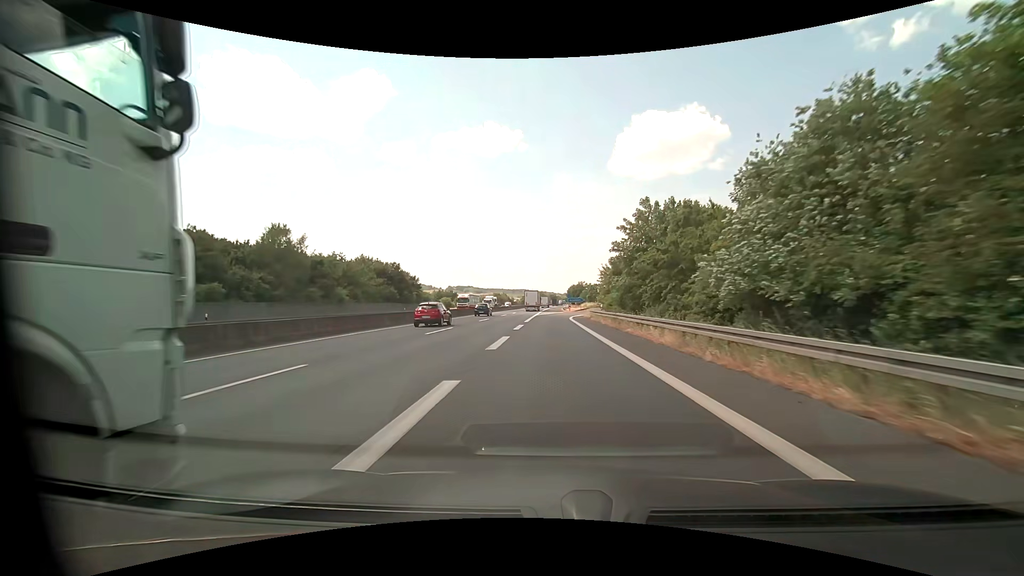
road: motorway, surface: asphalt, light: Day
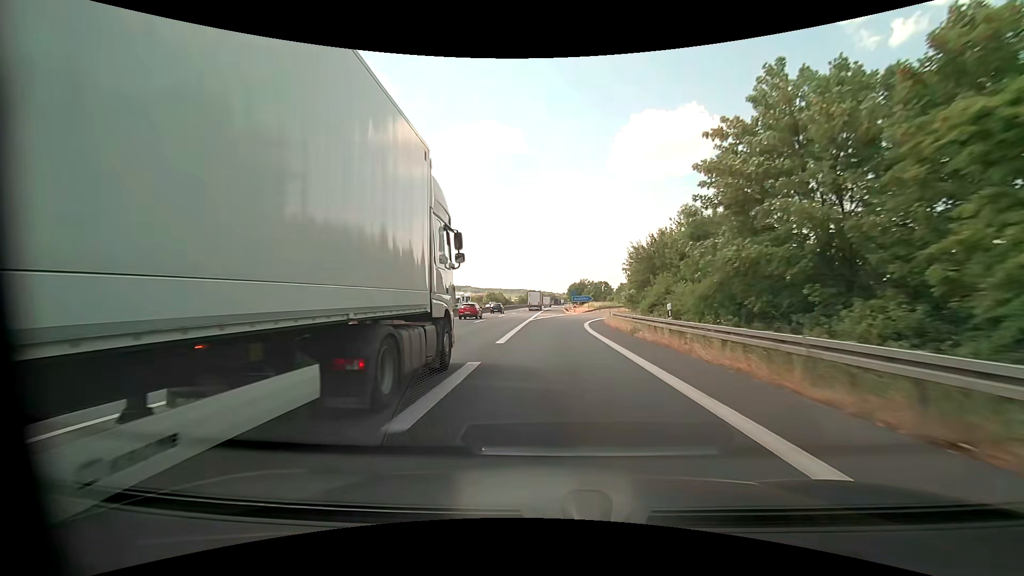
(0.0, +21.2) m; 0°
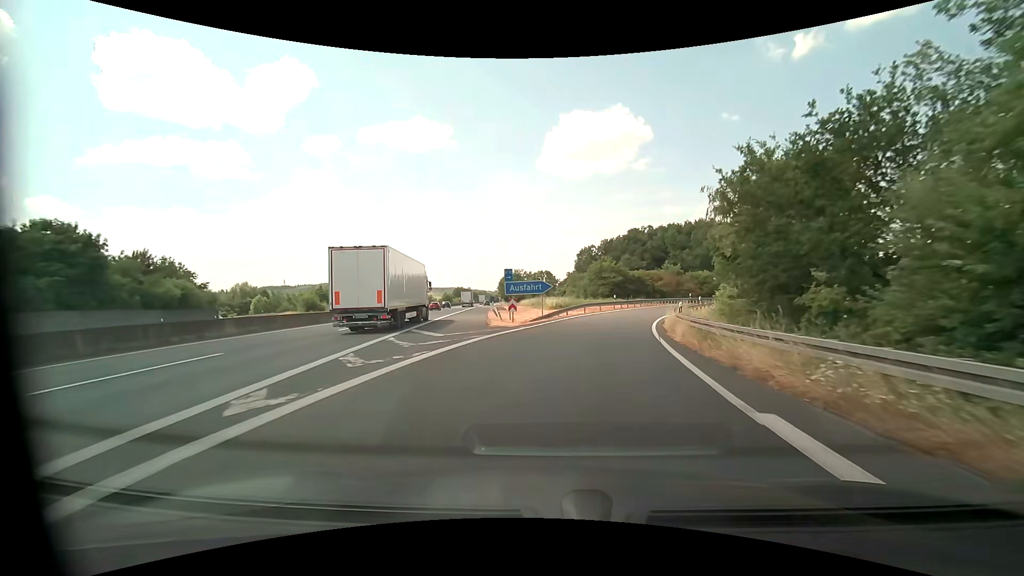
(+1.8, +46.3) m; +7°
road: motorway_link
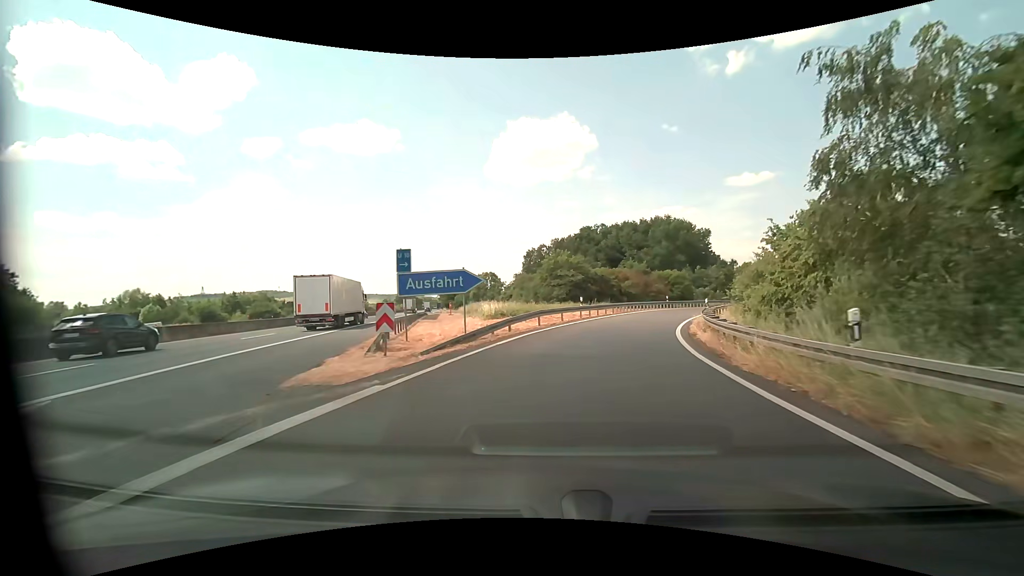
(+0.7, +15.8) m; +6°
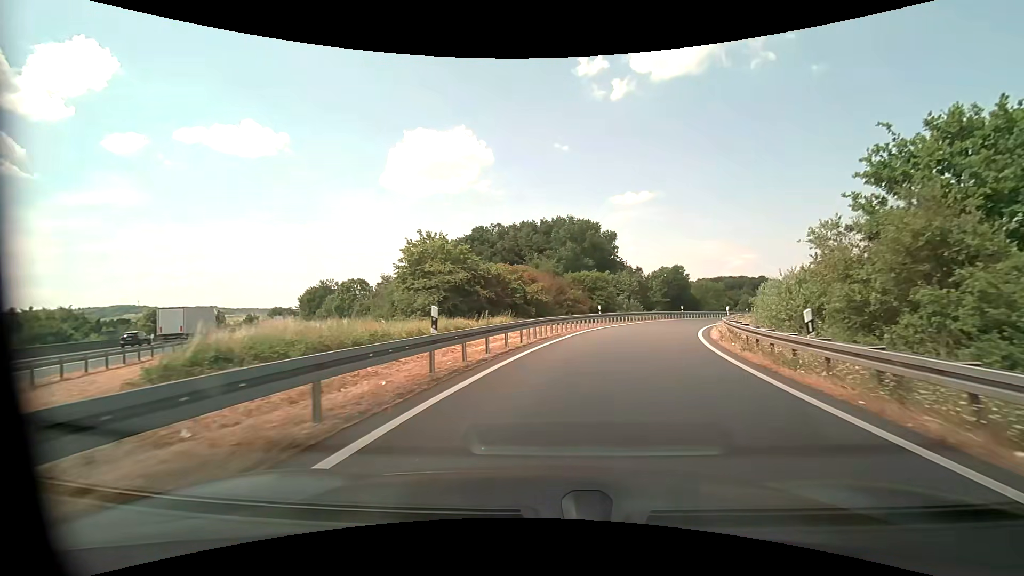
(+2.1, +21.7) m; +12°
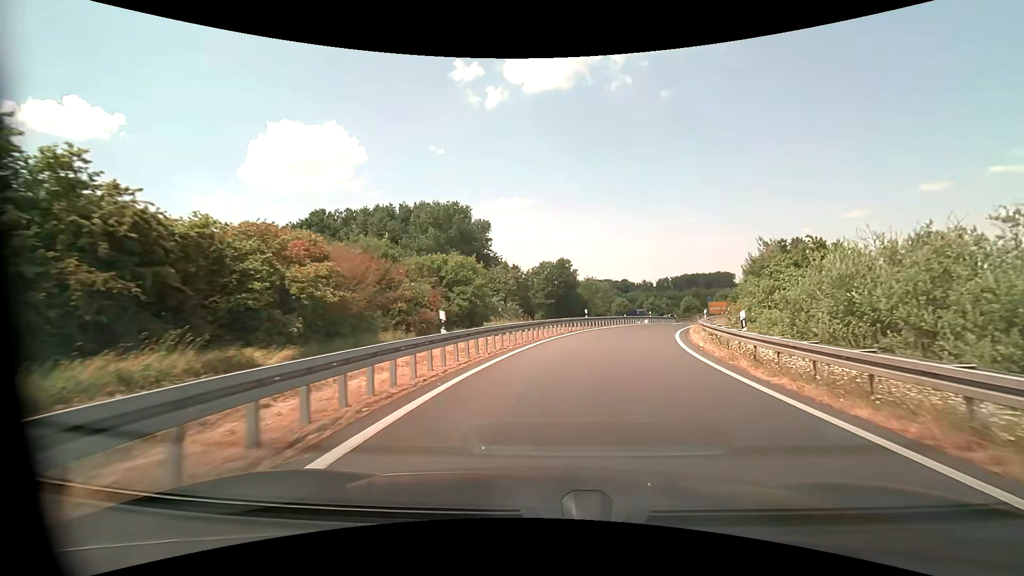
(+2.6, +21.1) m; +14°
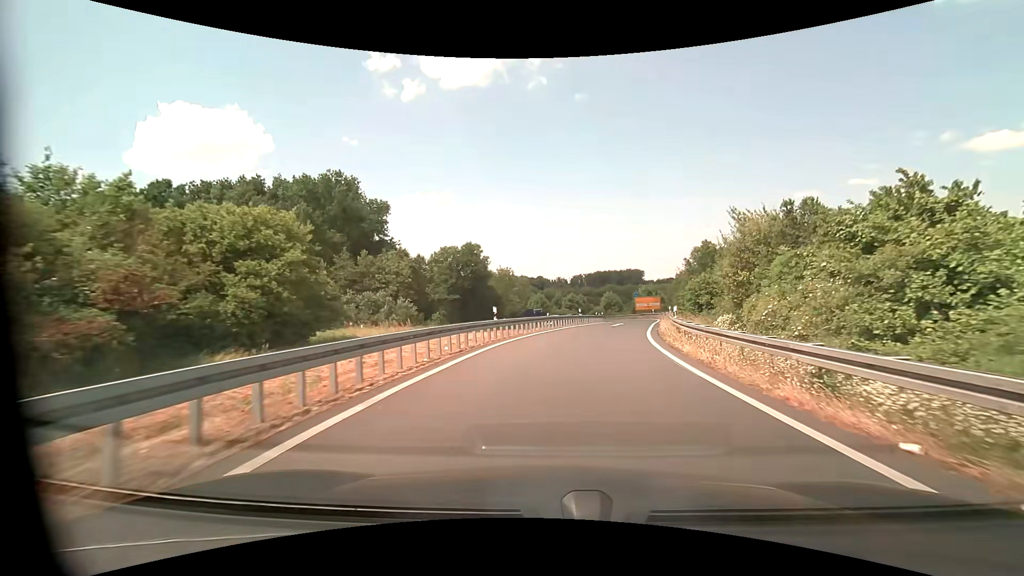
(+1.3, +14.5) m; +10°
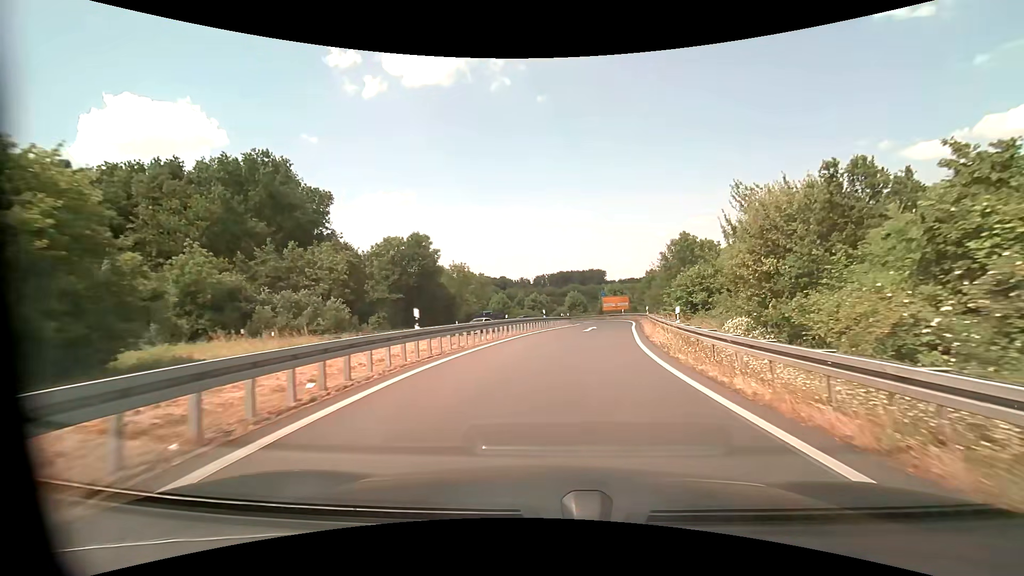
(+0.3, +7.4) m; +4°
(0, +10) (+2, +20) (+3, +30) (+5, +40) (+6, +50) (+7, +60) (+7, +70) (+6, +79) (+4, +89) (0, +98) m
